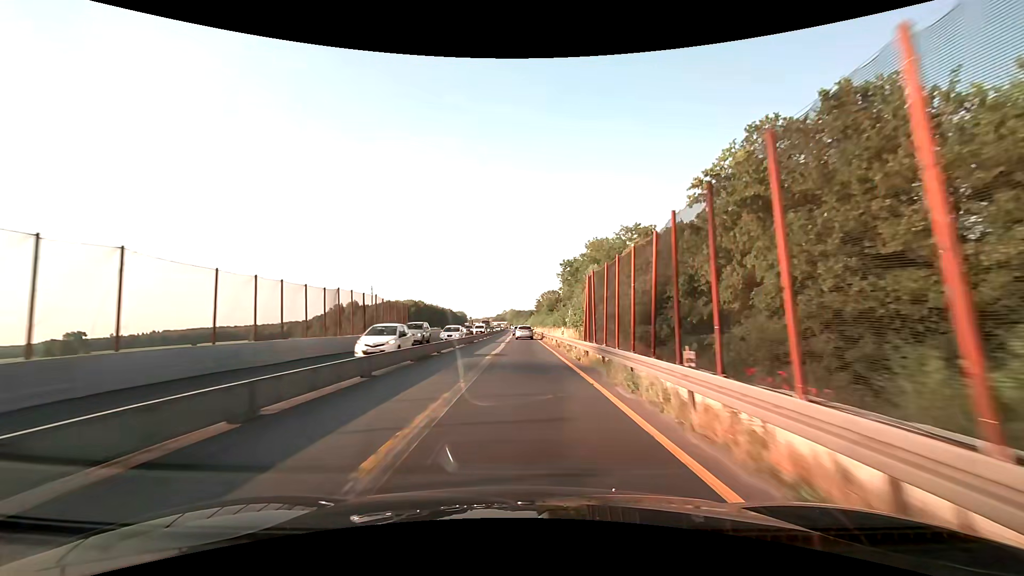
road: motorway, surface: asphalt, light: Day
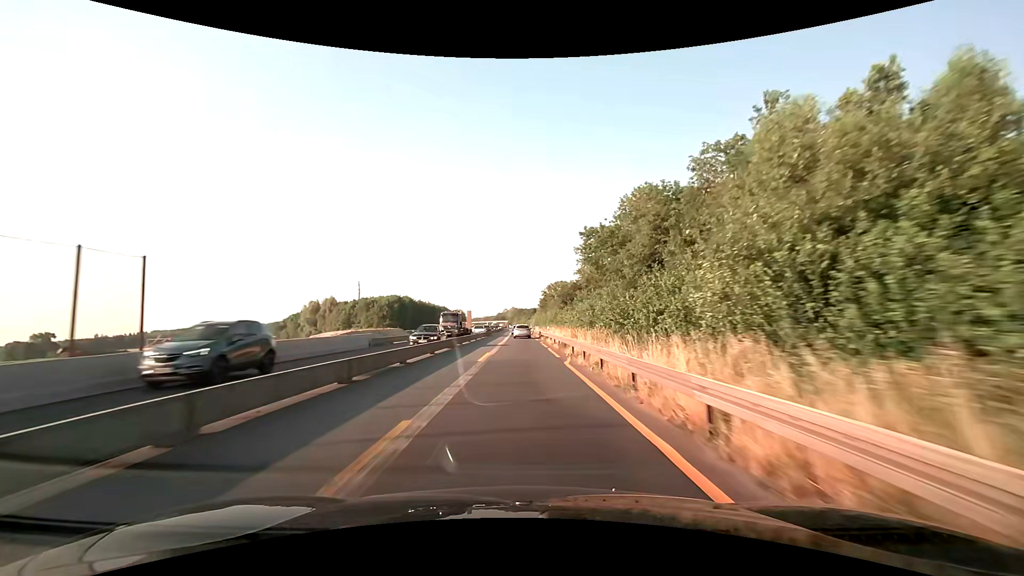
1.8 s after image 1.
(-0.1, +37.5) m; 0°
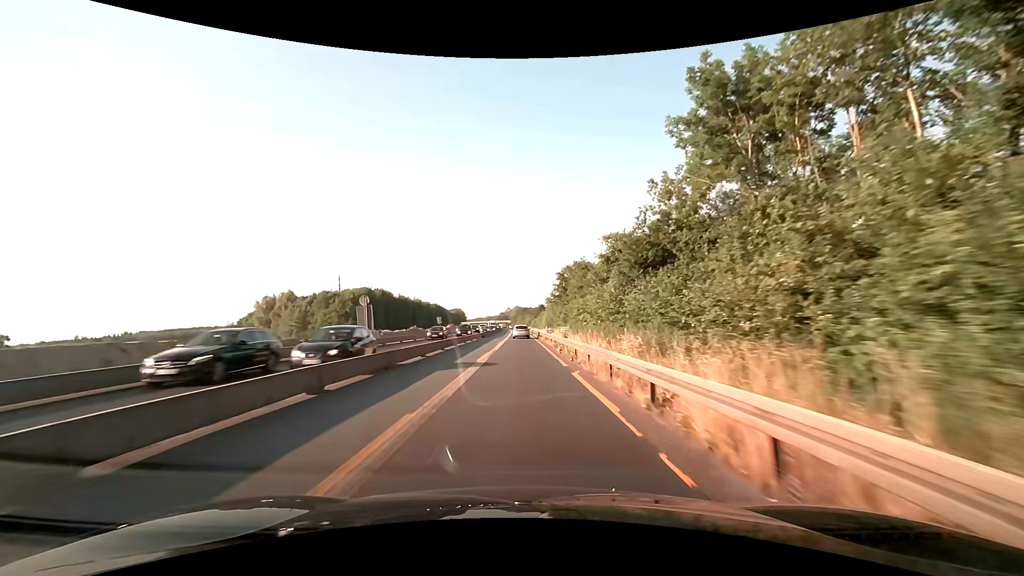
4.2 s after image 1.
(-0.4, +50.0) m; -1°
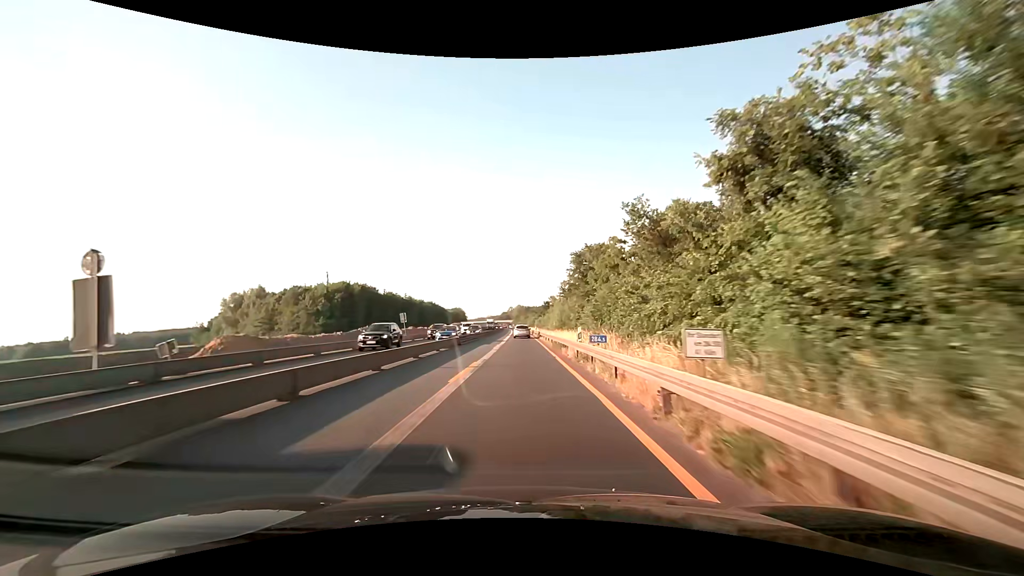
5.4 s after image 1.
(0.0, +25.0) m; 0°
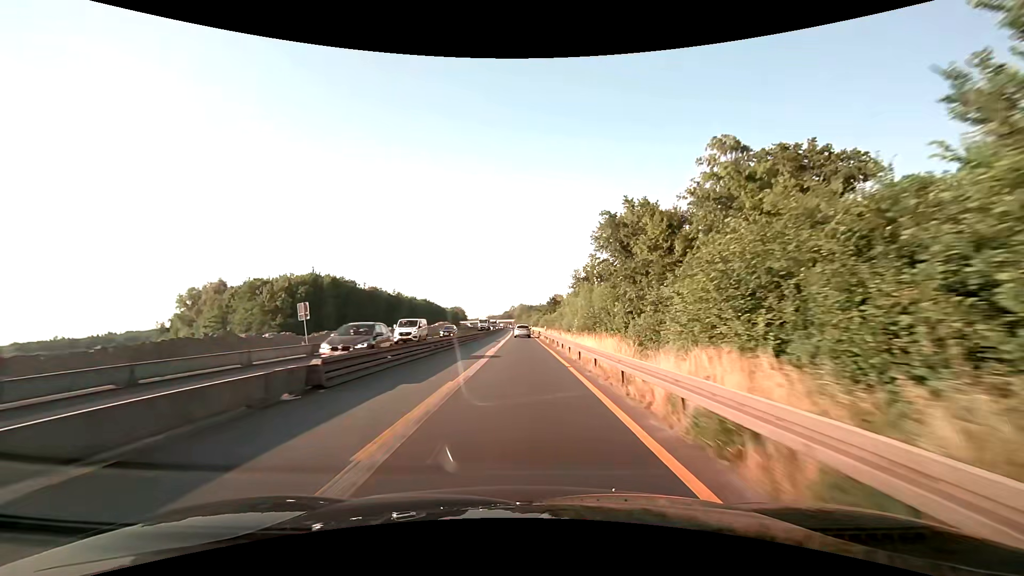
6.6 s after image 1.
(-0.1, +25.0) m; 0°
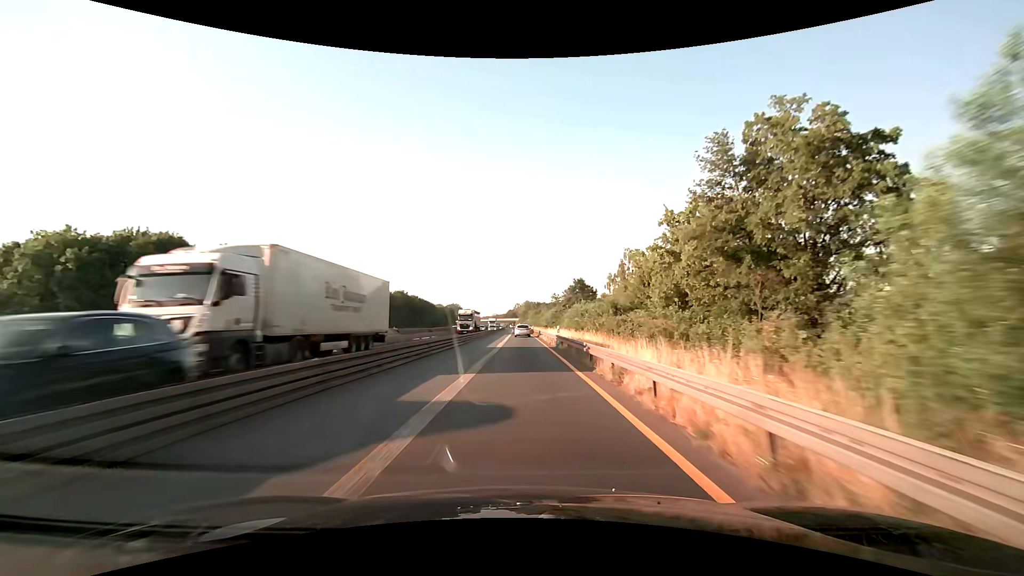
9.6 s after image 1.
(-0.3, +62.4) m; -1°
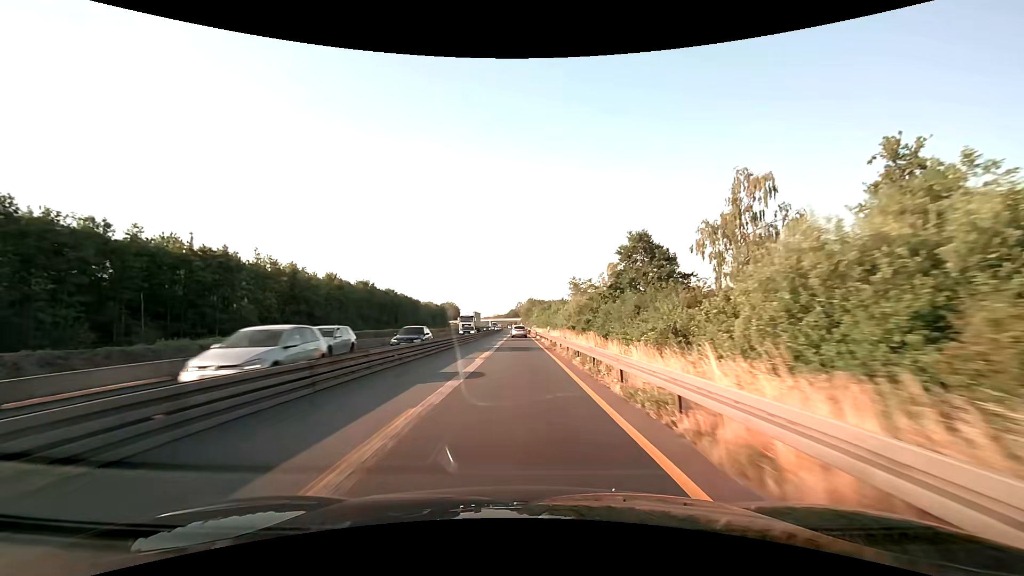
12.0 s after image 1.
(0.0, +50.0) m; 0°
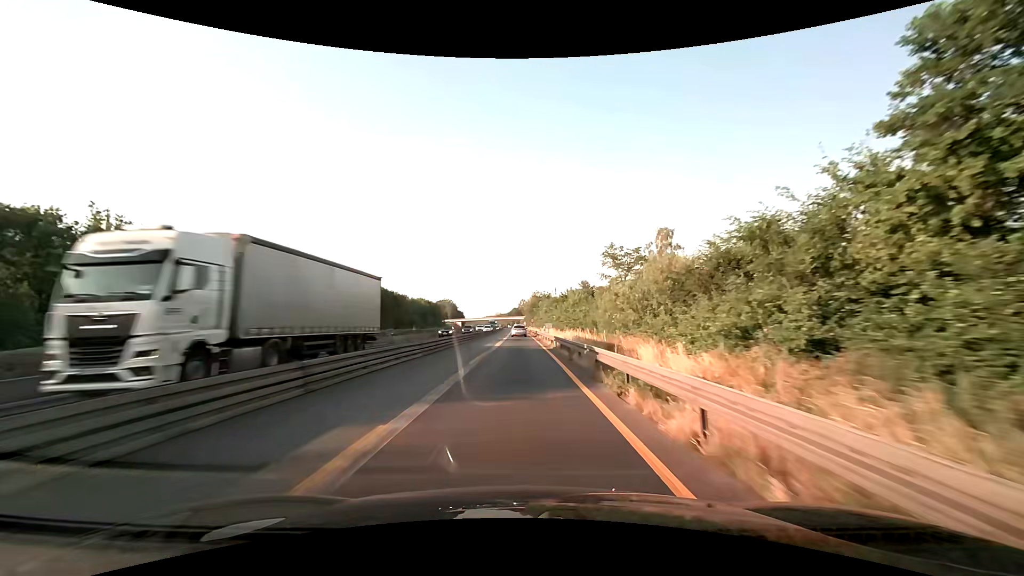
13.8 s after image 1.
(-0.1, +37.5) m; 0°
(0, +10) (0, +20) (0, +30) (0, +40) (0, +50) (0, +60) (-1, +70) (-1, +80) (-1, +90) (-1, +100) m
